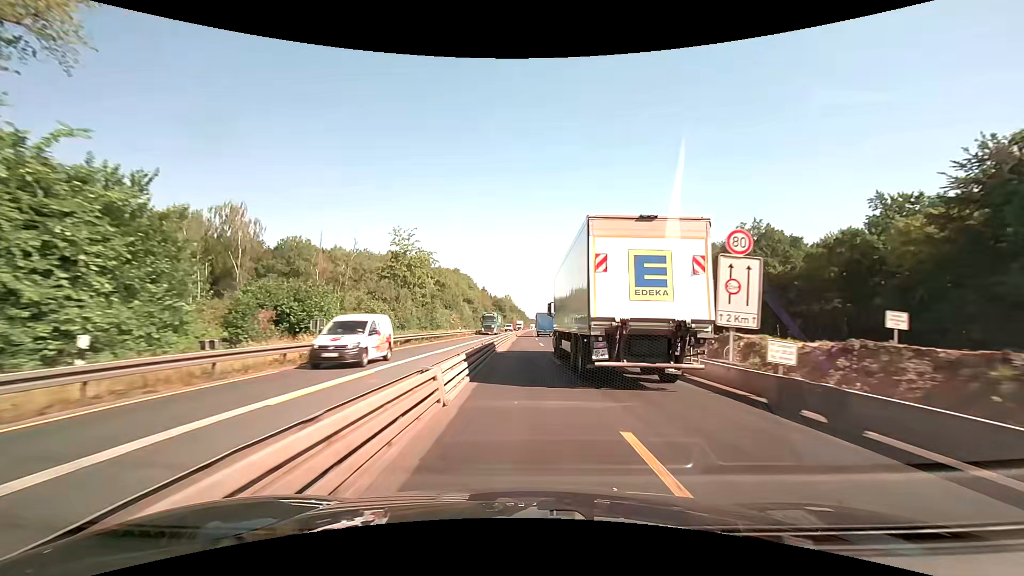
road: motorway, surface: concrete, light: Day
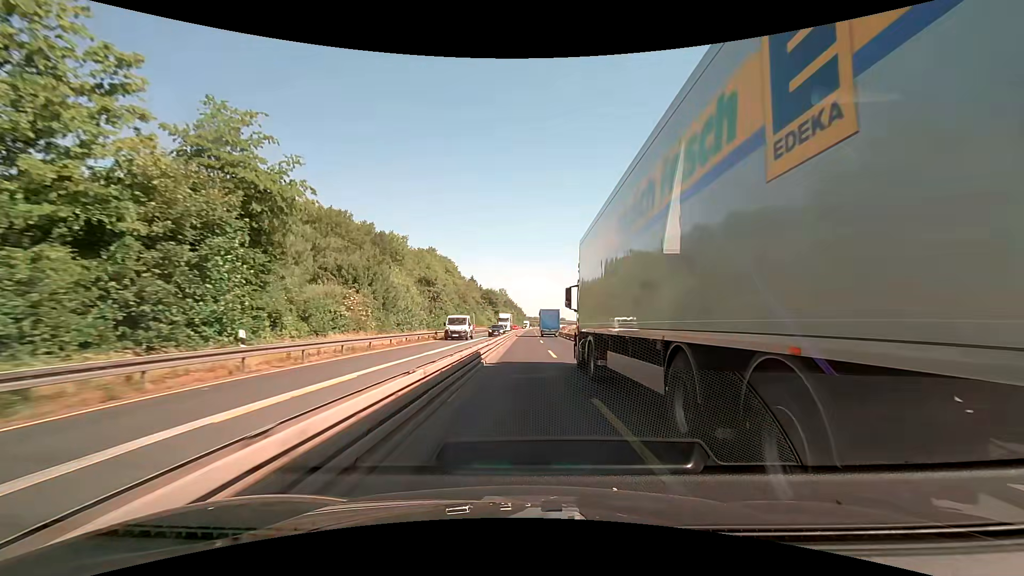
(+0.3, +50.7) m; 0°
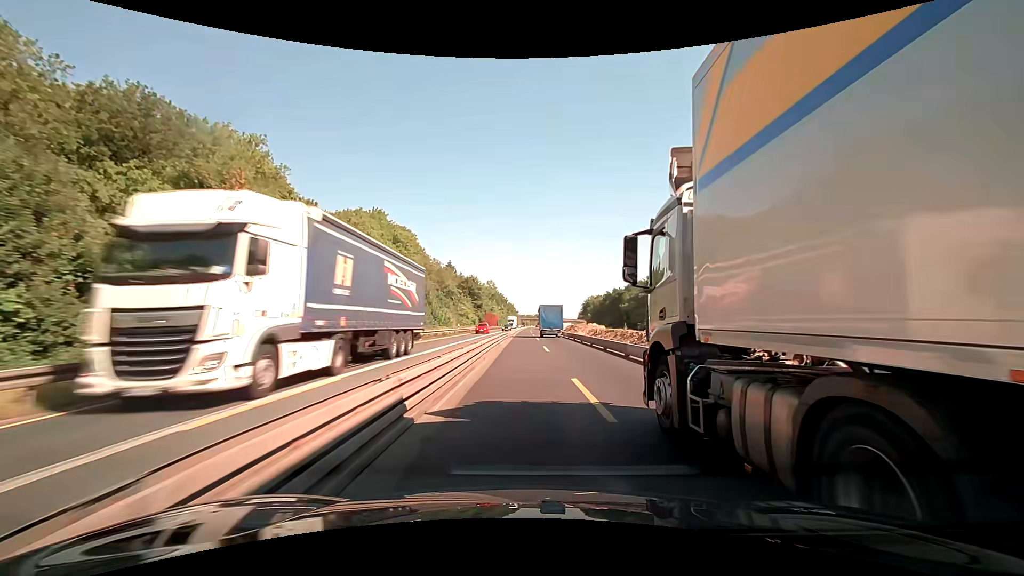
(+0.4, +50.6) m; +1°
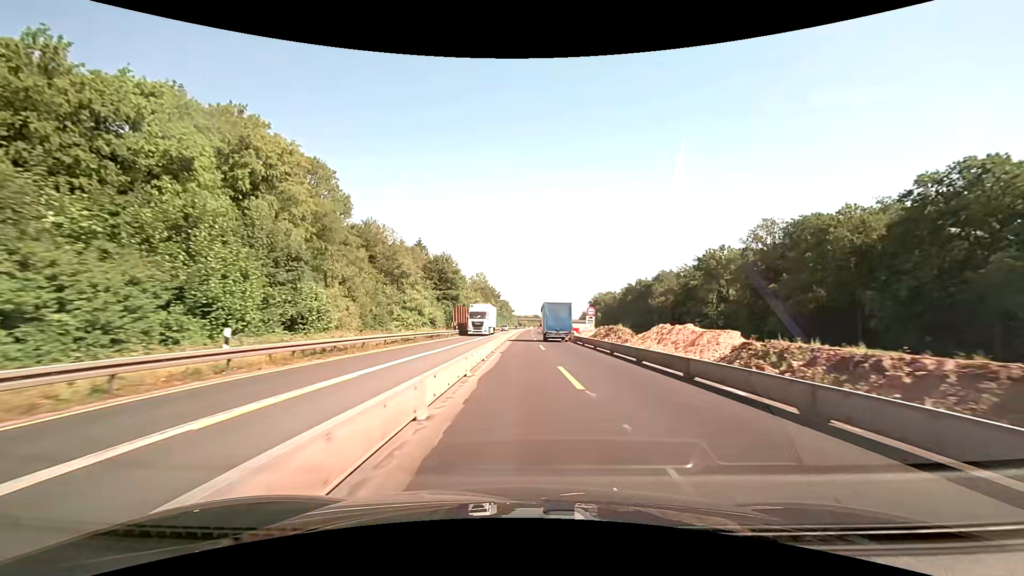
(+0.1, +50.6) m; 0°
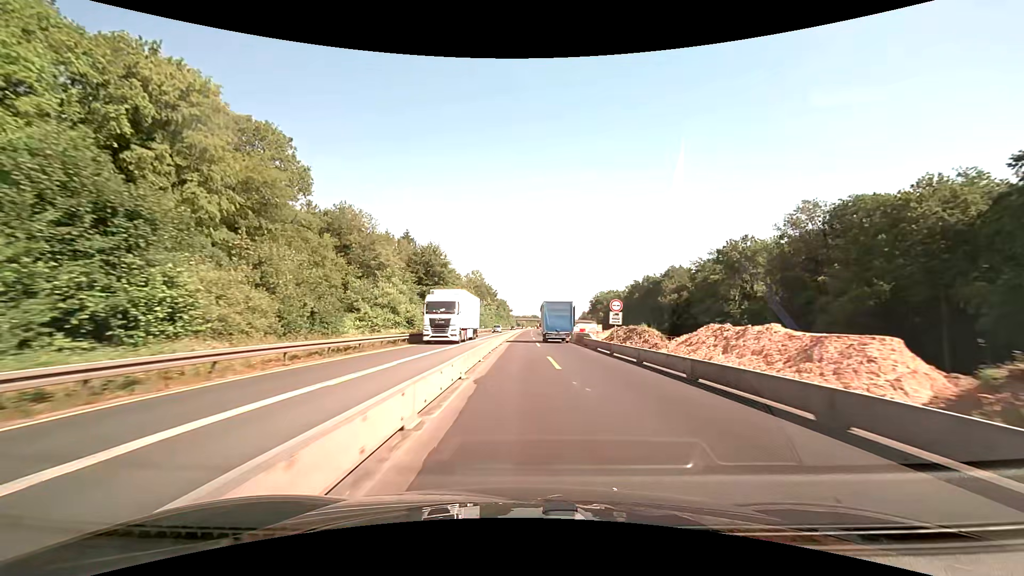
(+0.1, +12.6) m; +1°
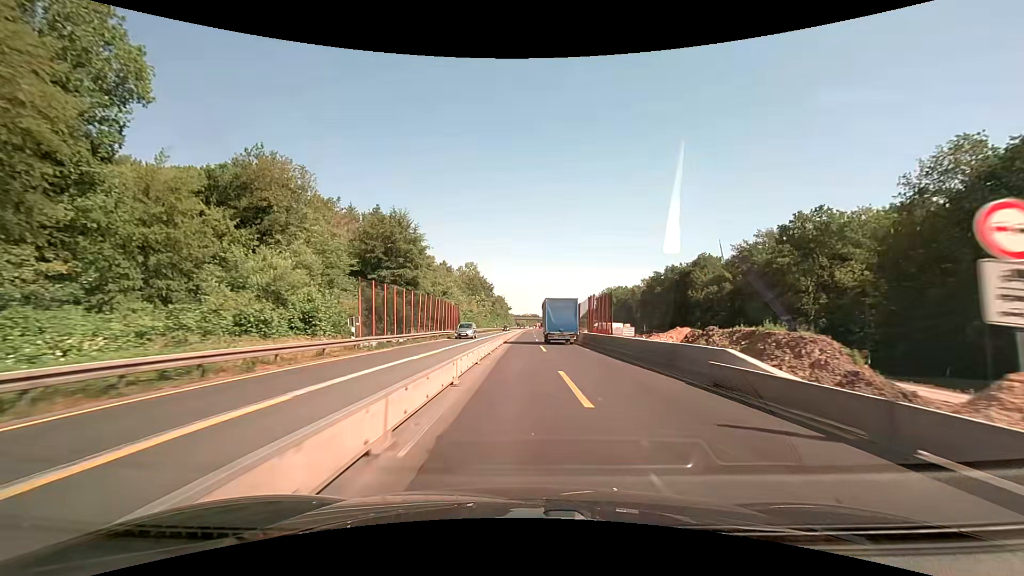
(0.0, +25.4) m; 0°
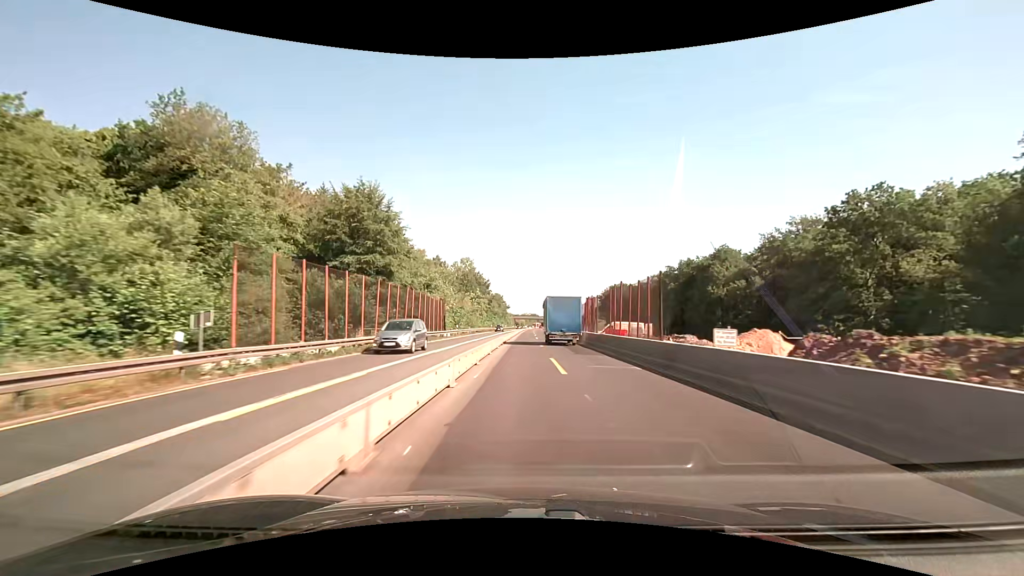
(0.0, +12.7) m; 0°
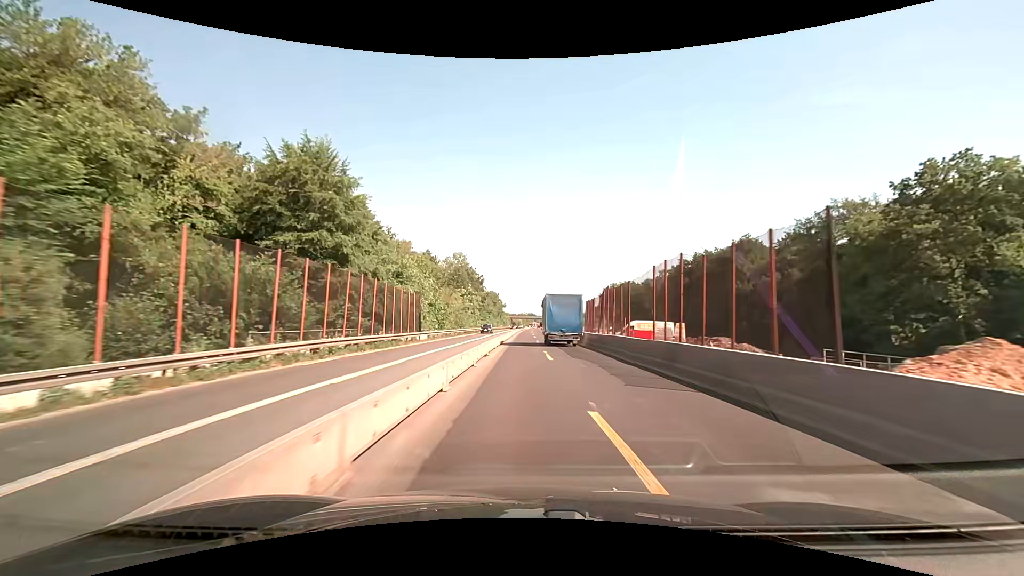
(0.0, +12.7) m; 0°
(0, +10) (0, +20) (0, +30) (0, +40) (0, +50) (0, +60) (0, +70) (+1, +80) (+1, +90) (+1, +100) m
